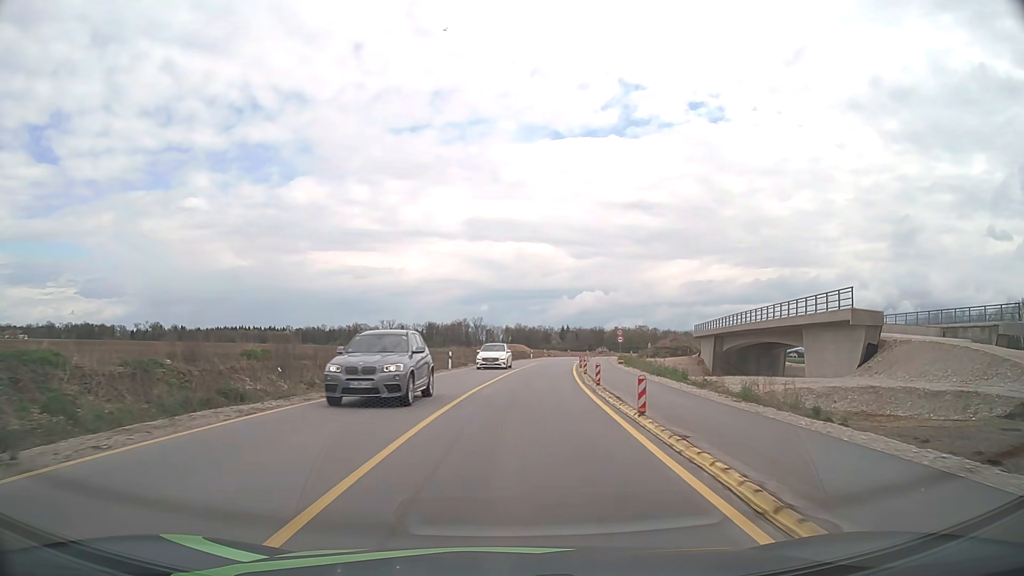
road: tertiary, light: Day
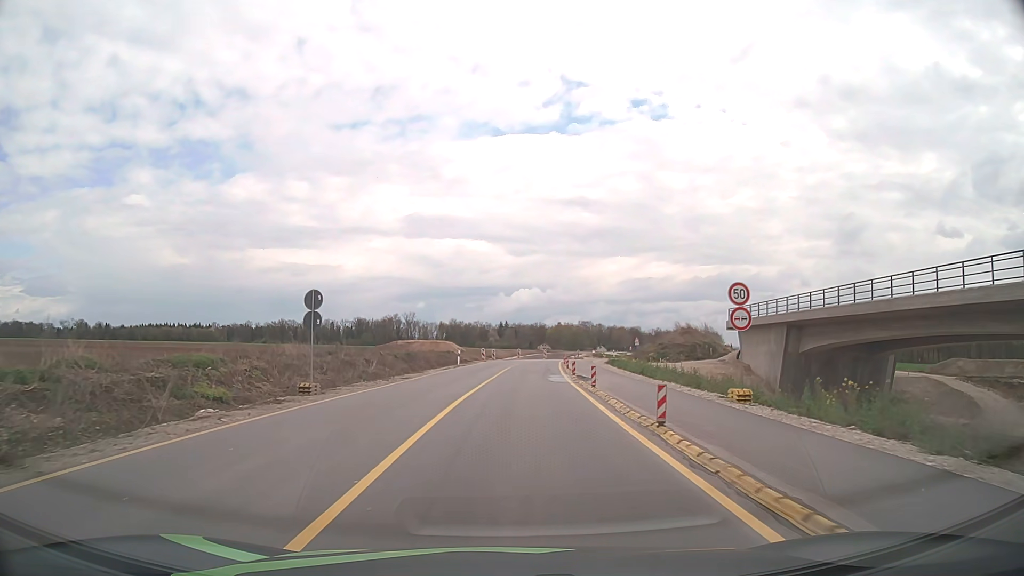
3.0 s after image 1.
(+2.4, +40.3) m; +6°
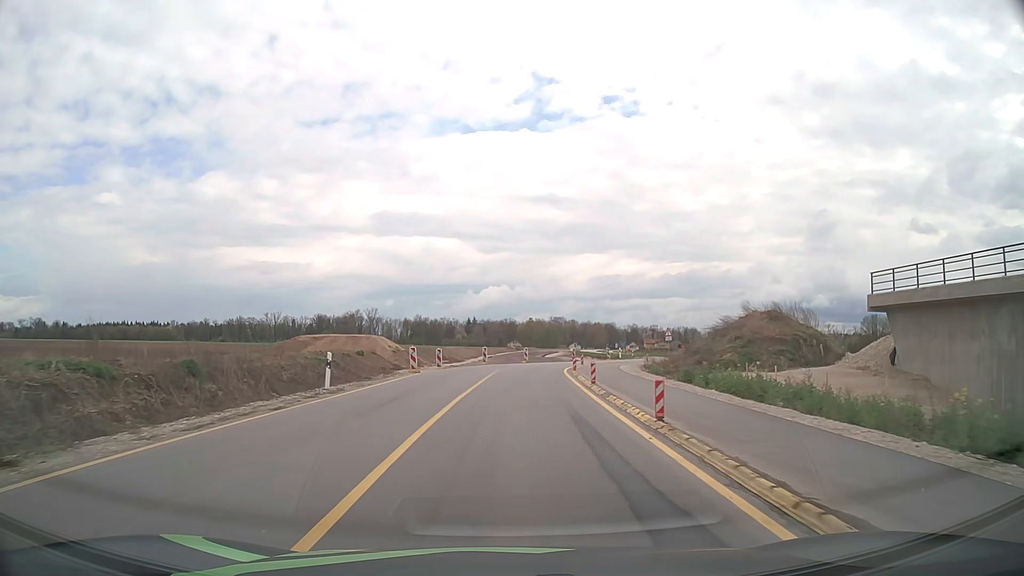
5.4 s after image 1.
(+0.8, +30.5) m; +3°
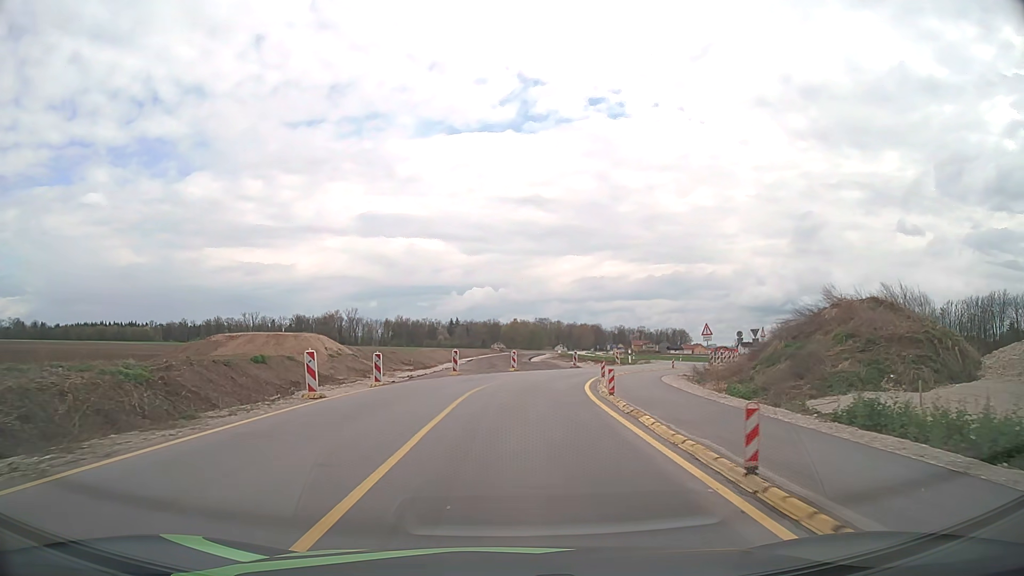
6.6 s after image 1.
(+0.1, +14.7) m; +1°
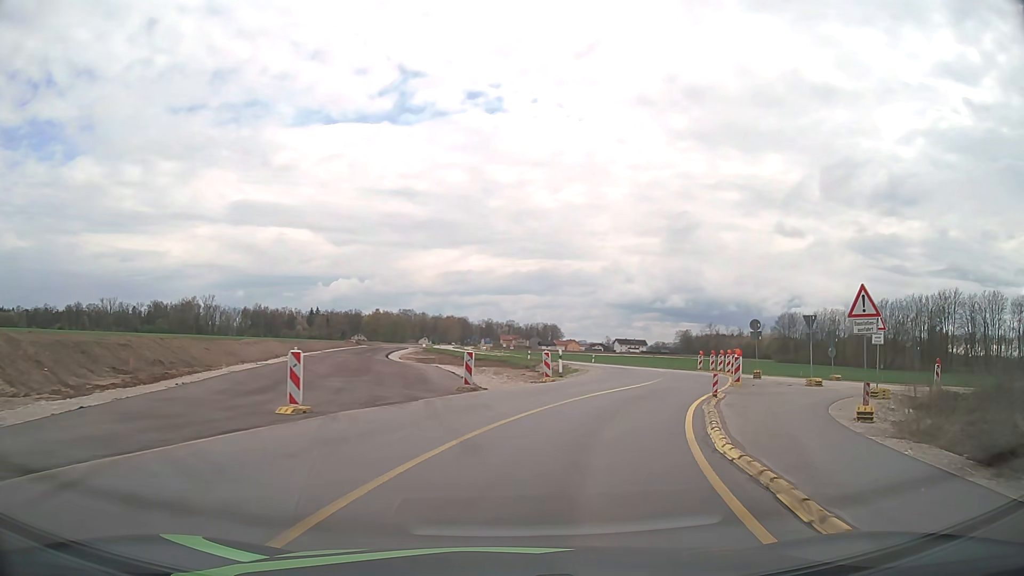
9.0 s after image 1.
(+1.6, +28.0) m; +11°
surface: asphalt
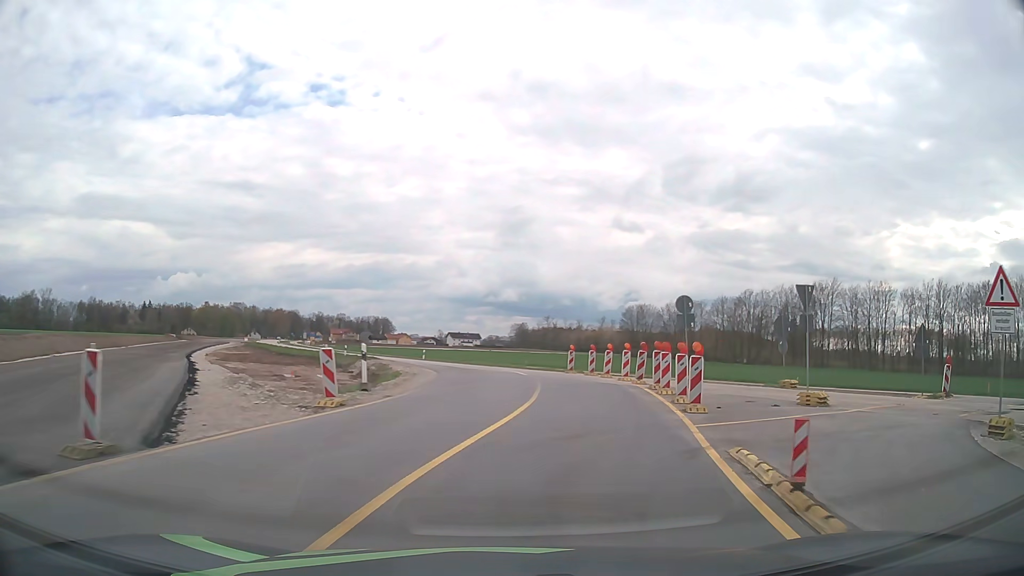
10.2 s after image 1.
(+1.5, +13.3) m; +14°
